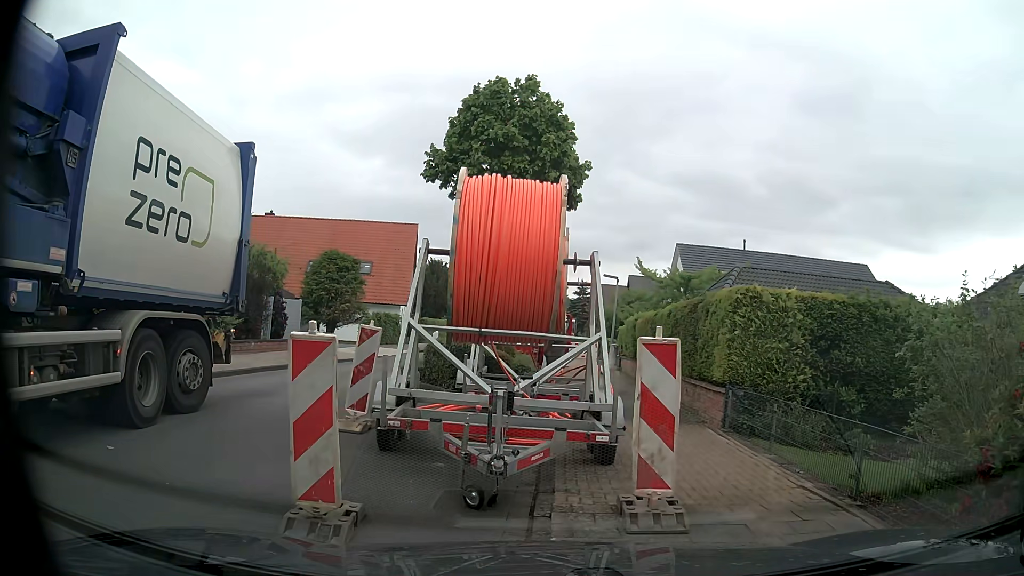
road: unclassified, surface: asphalt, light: Day
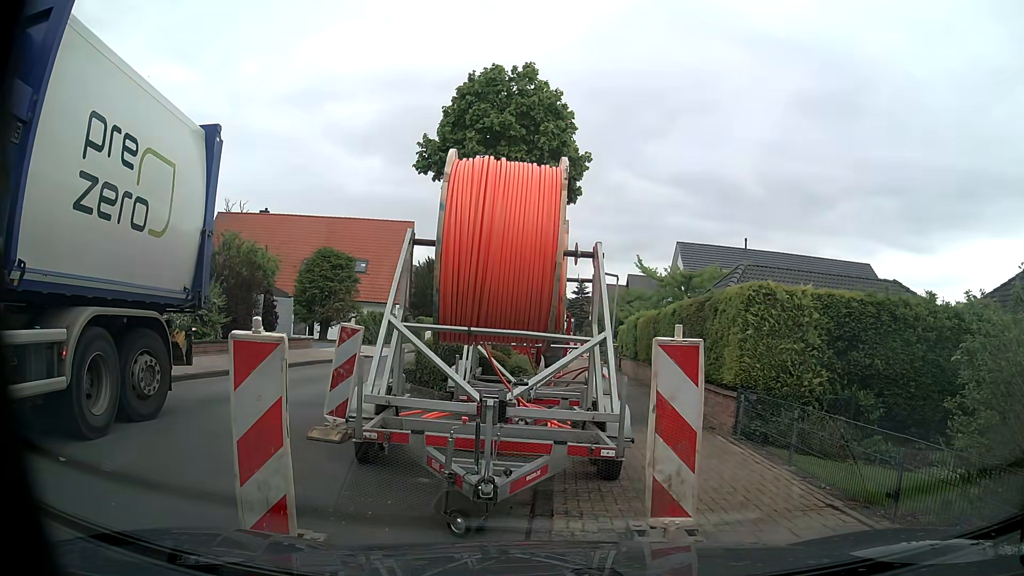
(0.0, +0.7) m; 0°
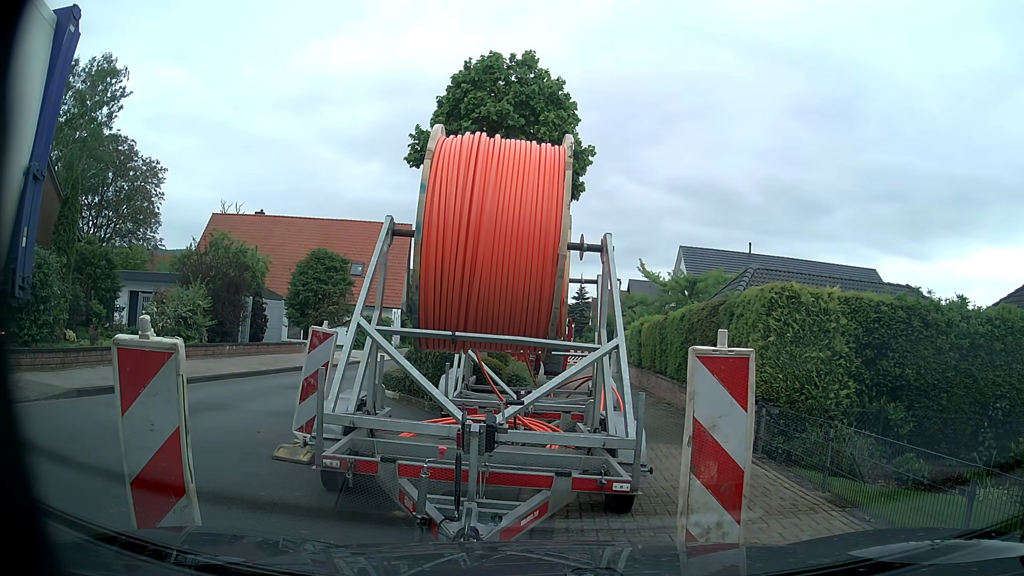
(0.0, +1.0) m; 0°
